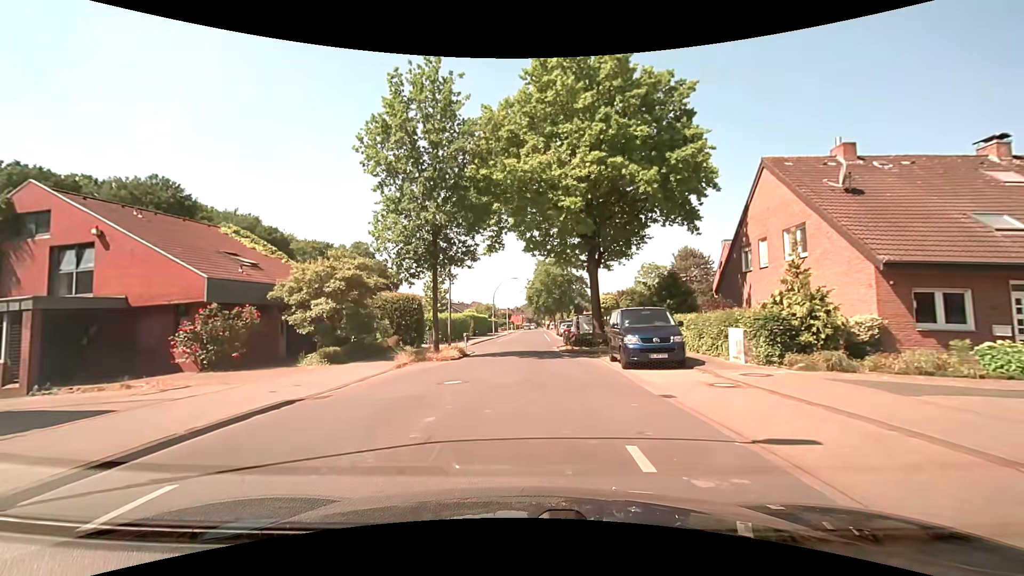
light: Day
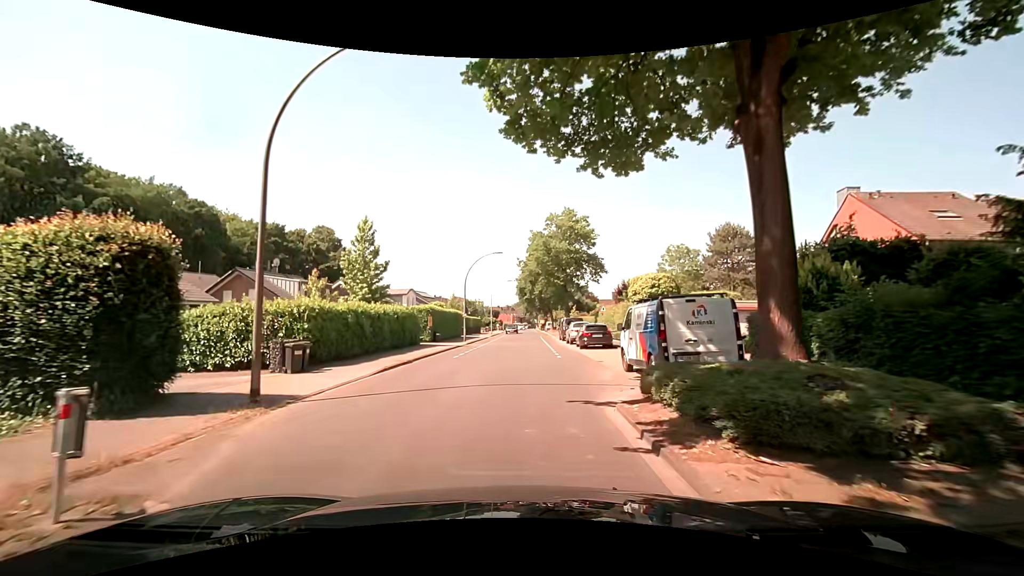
(+0.1, +22.4) m; 0°
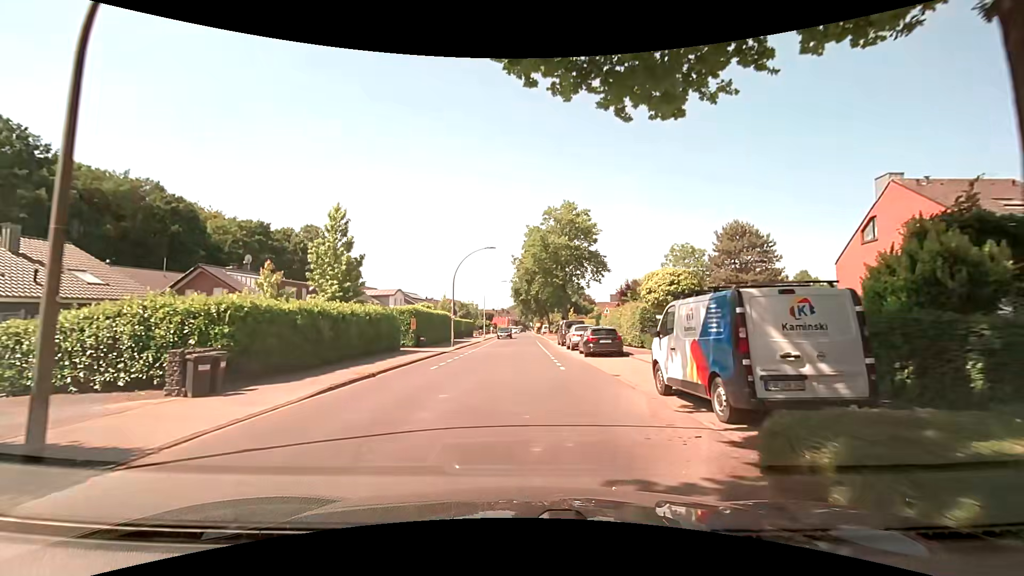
(0.0, +4.4) m; +1°
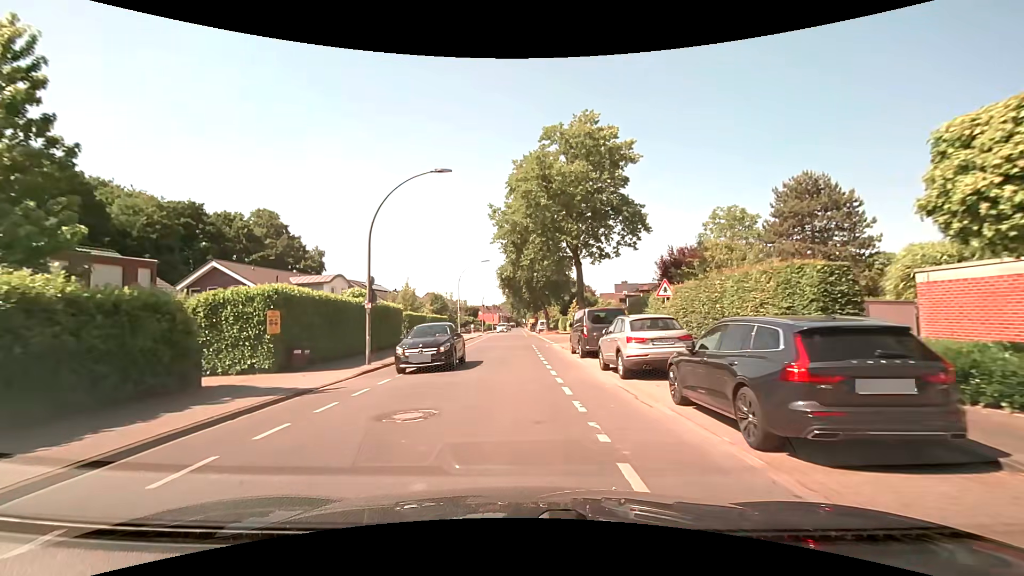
(0.0, +18.7) m; 0°
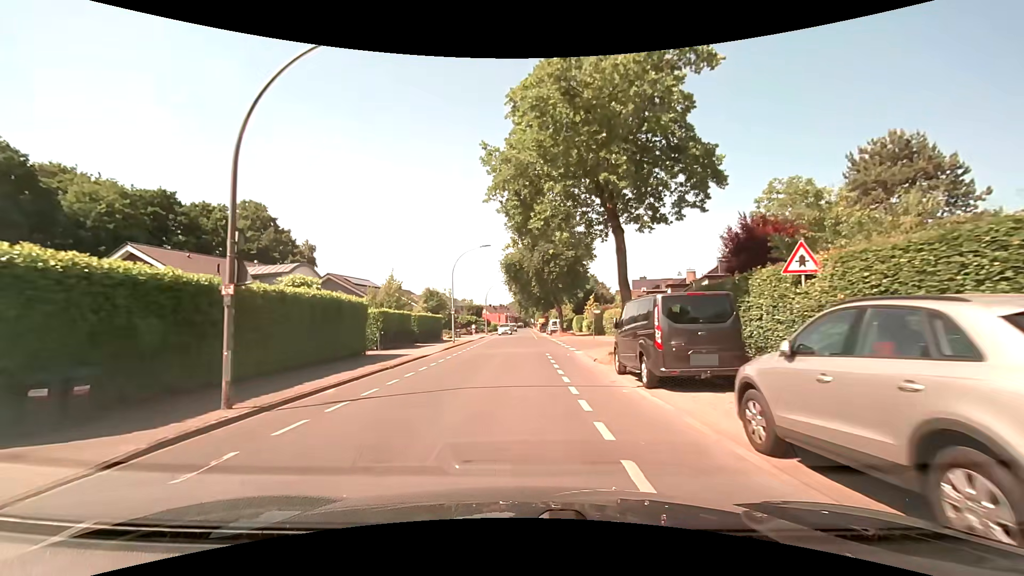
(-0.1, +9.7) m; -1°
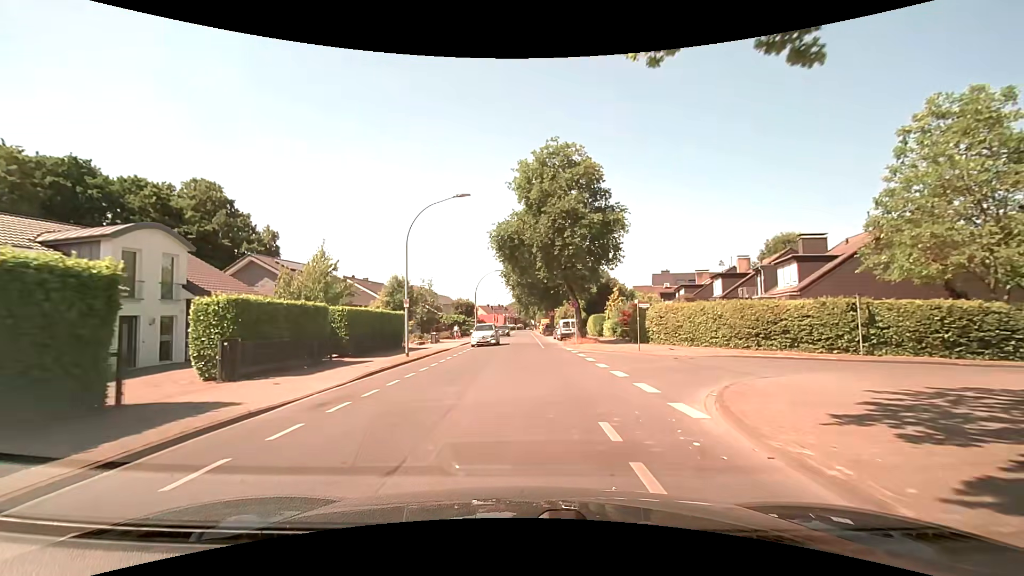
(-0.1, +16.1) m; -1°
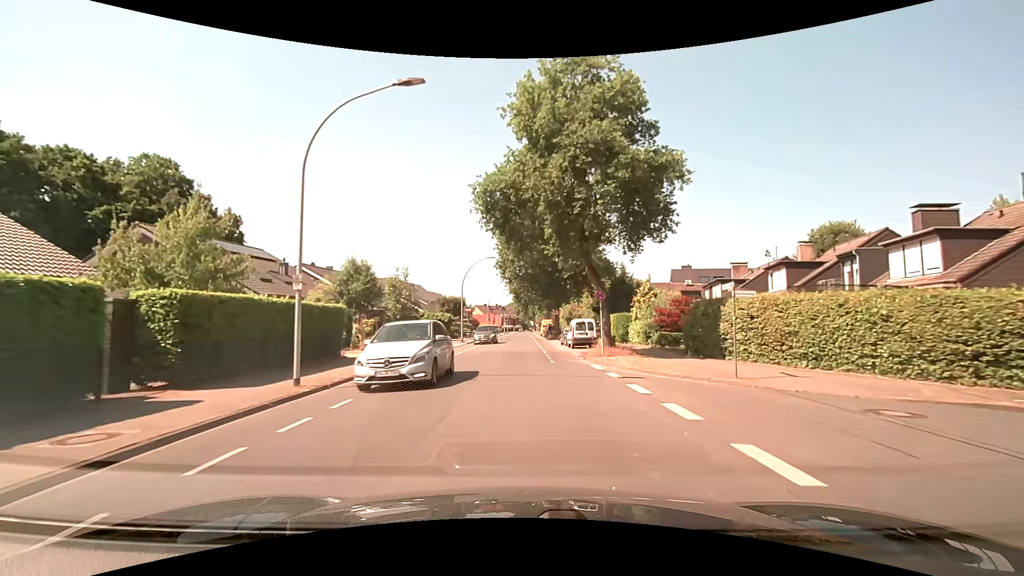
(+0.1, +11.6) m; +1°
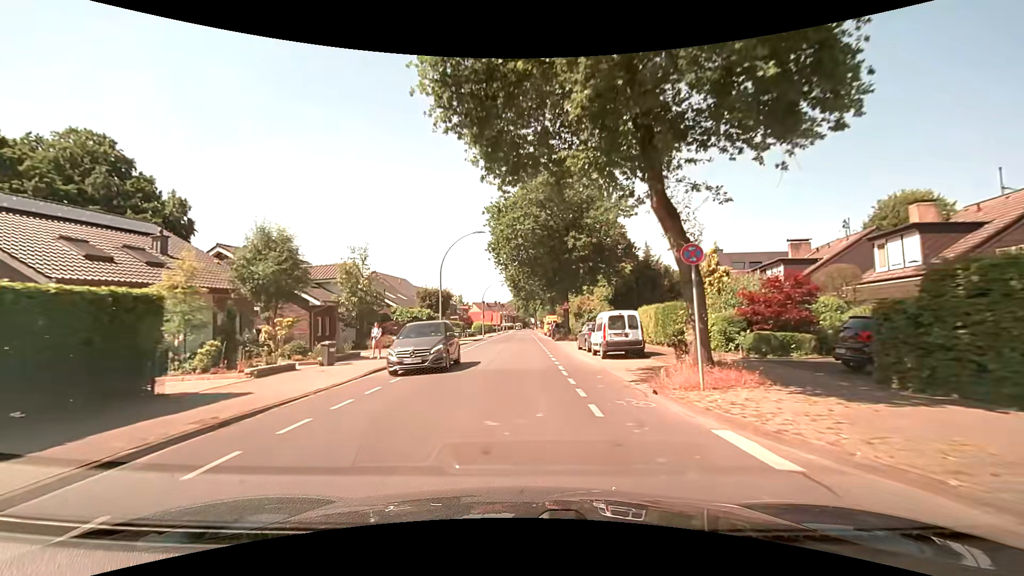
(-0.1, +11.8) m; -1°
